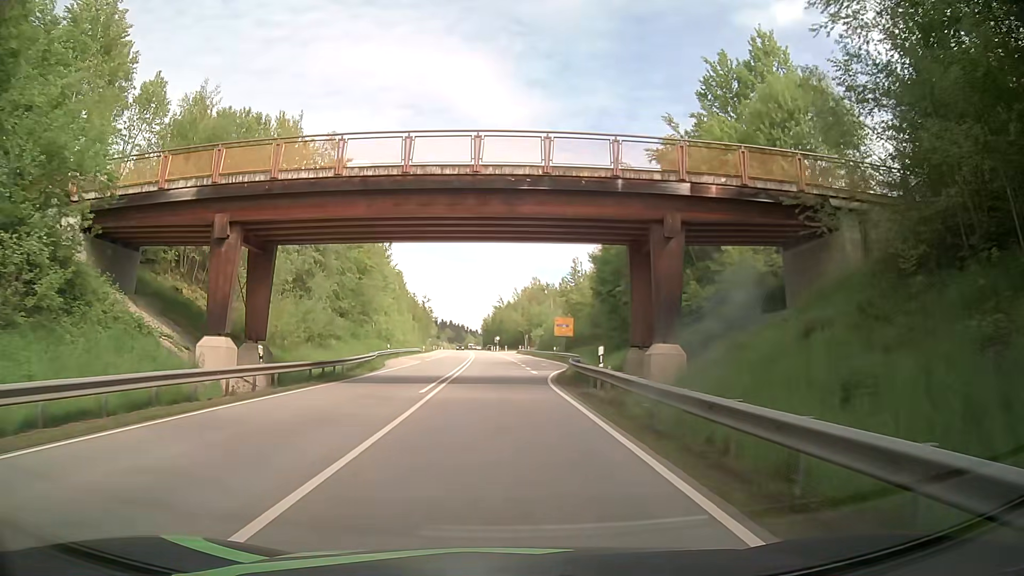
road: primary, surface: asphalt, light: Day
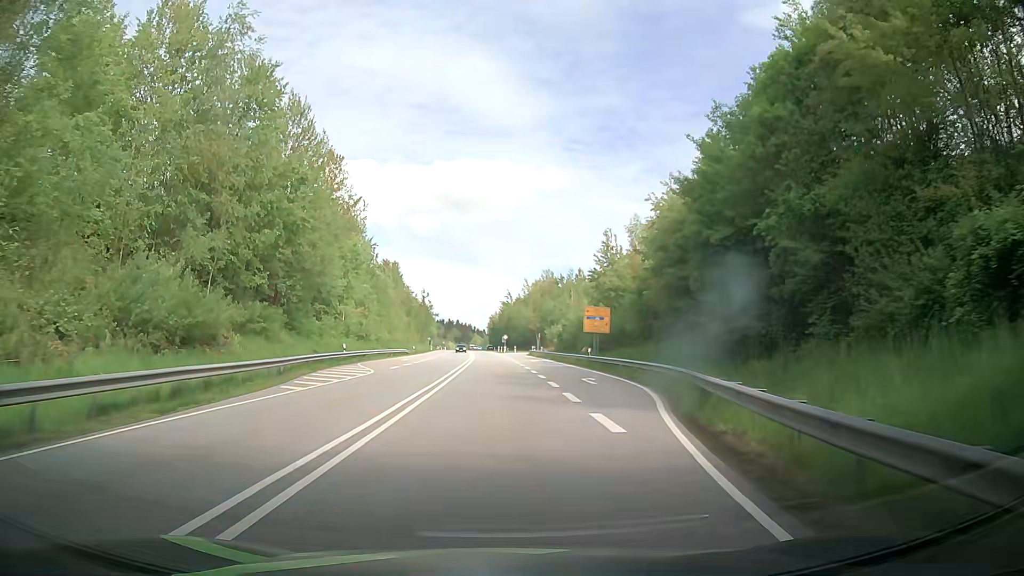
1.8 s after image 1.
(-0.1, +22.5) m; 0°
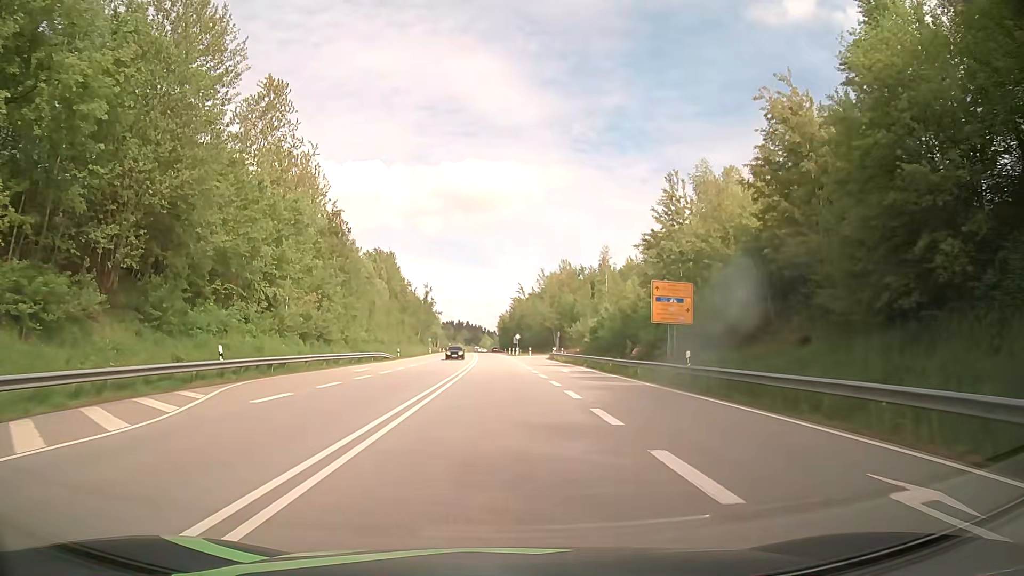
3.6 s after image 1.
(-0.5, +22.9) m; -1°
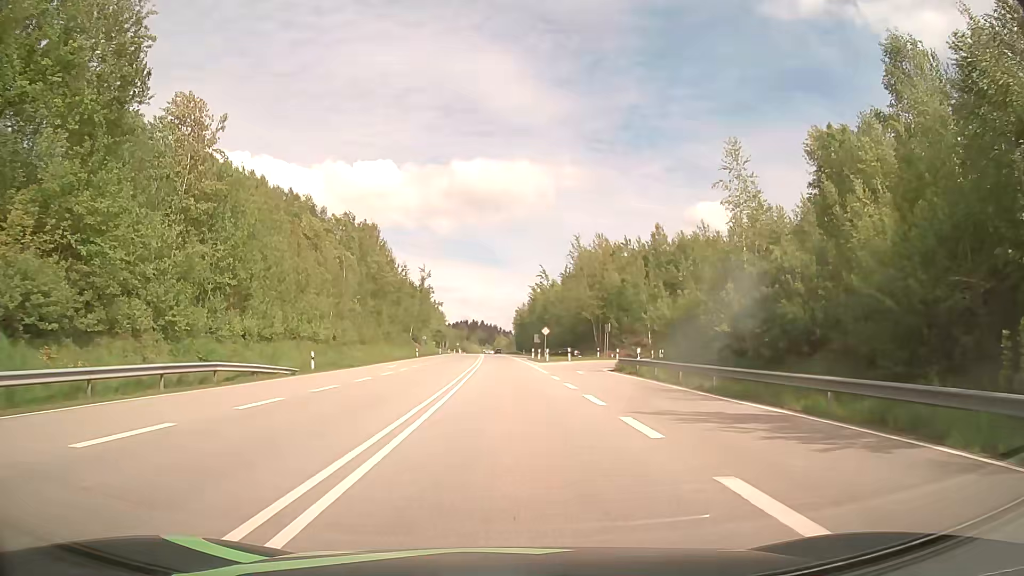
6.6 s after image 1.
(-0.7, +38.1) m; -2°
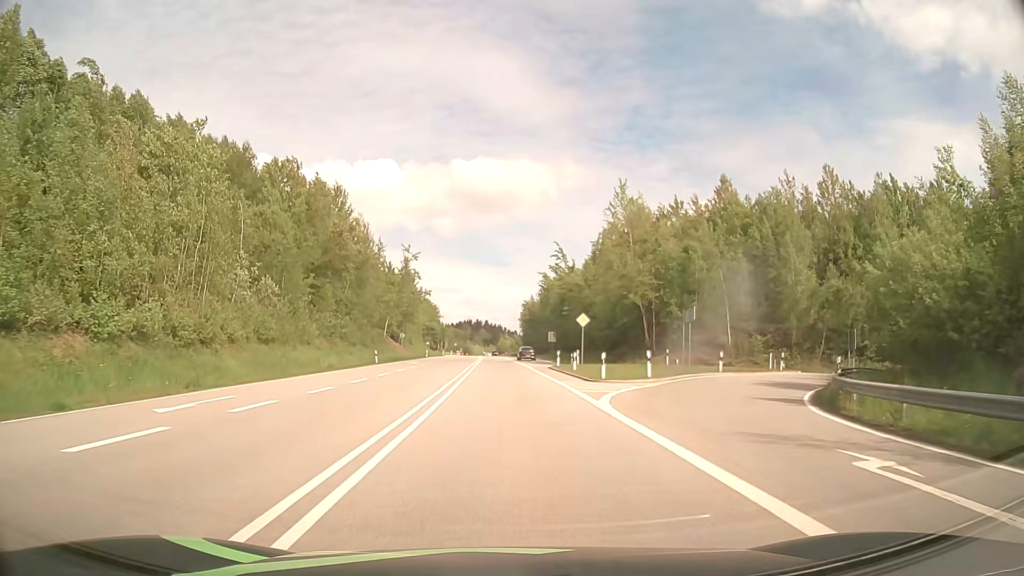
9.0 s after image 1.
(0.0, +30.3) m; 0°
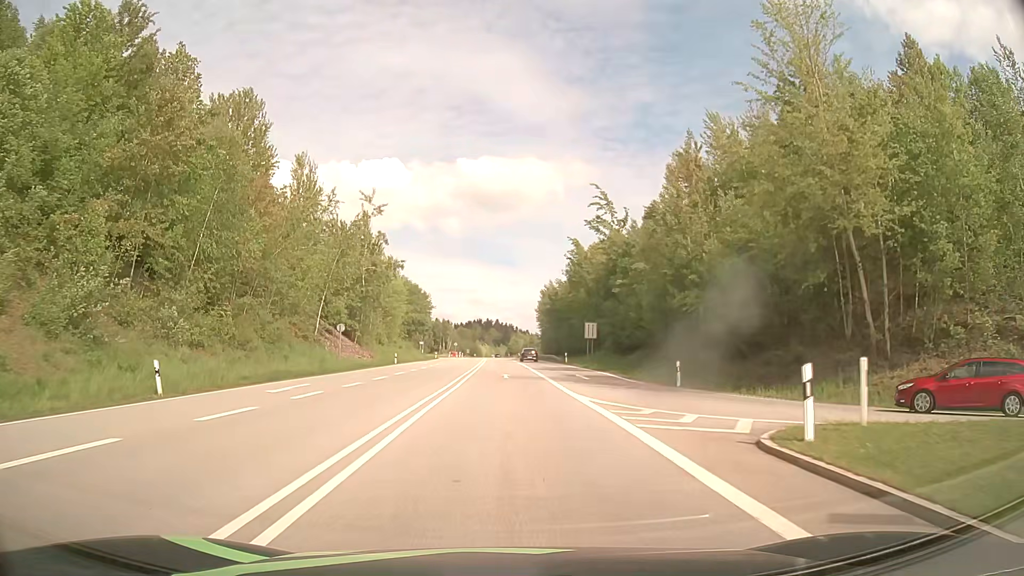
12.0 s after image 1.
(0.0, +37.7) m; -1°
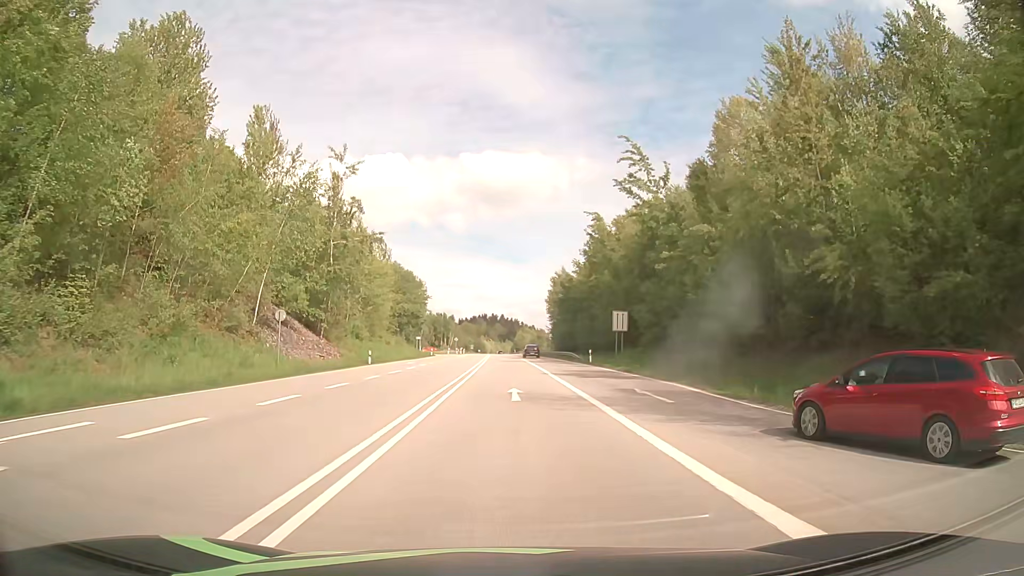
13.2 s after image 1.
(-0.1, +15.1) m; 0°
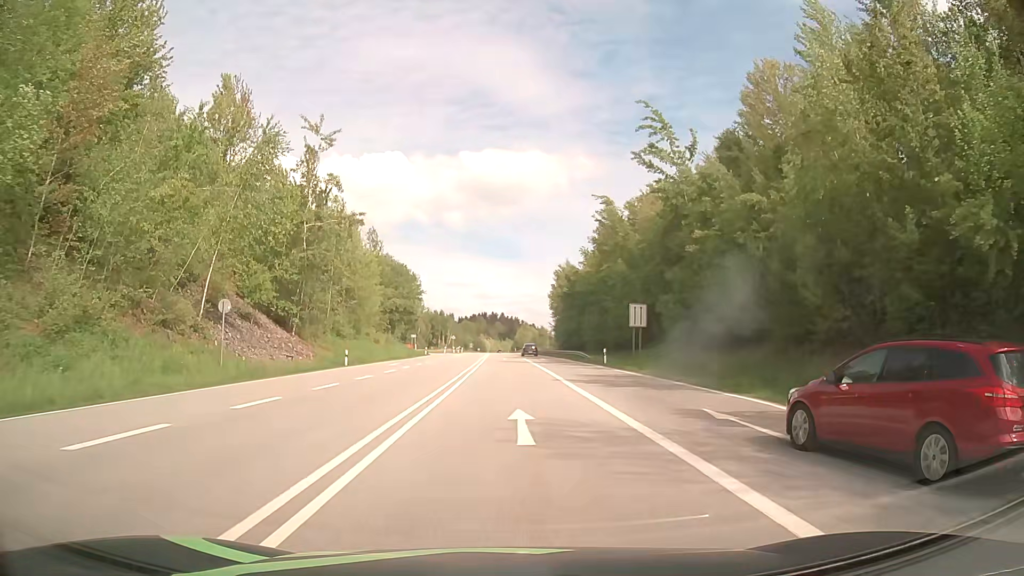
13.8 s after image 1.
(0.0, +7.6) m; 0°
(0, +10) (0, +20) (0, +30) (0, +40) (0, +50) (0, +60) (-1, +70) (-1, +80) (-1, +90) (-1, +100) m
